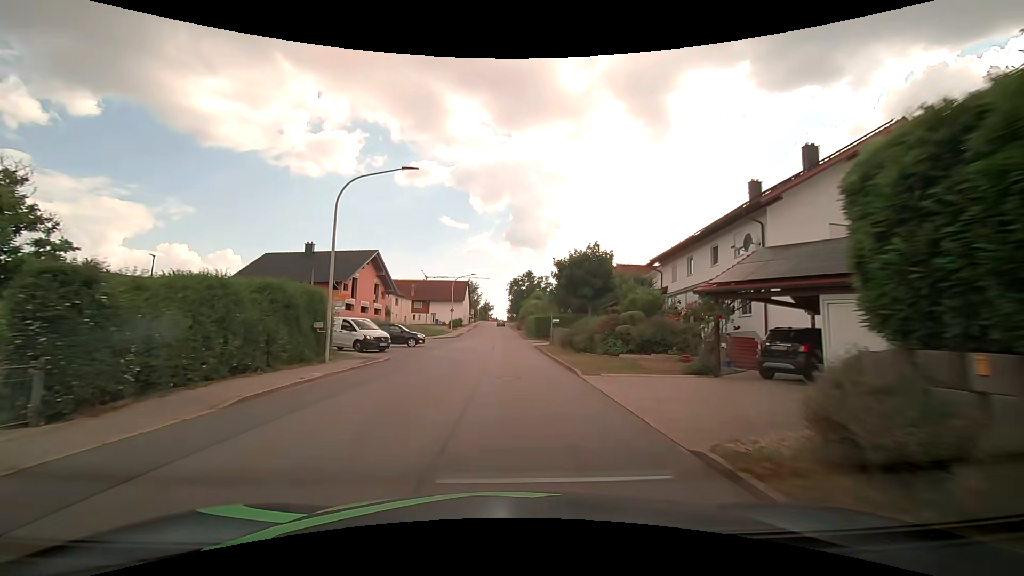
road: tertiary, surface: asphalt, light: Day
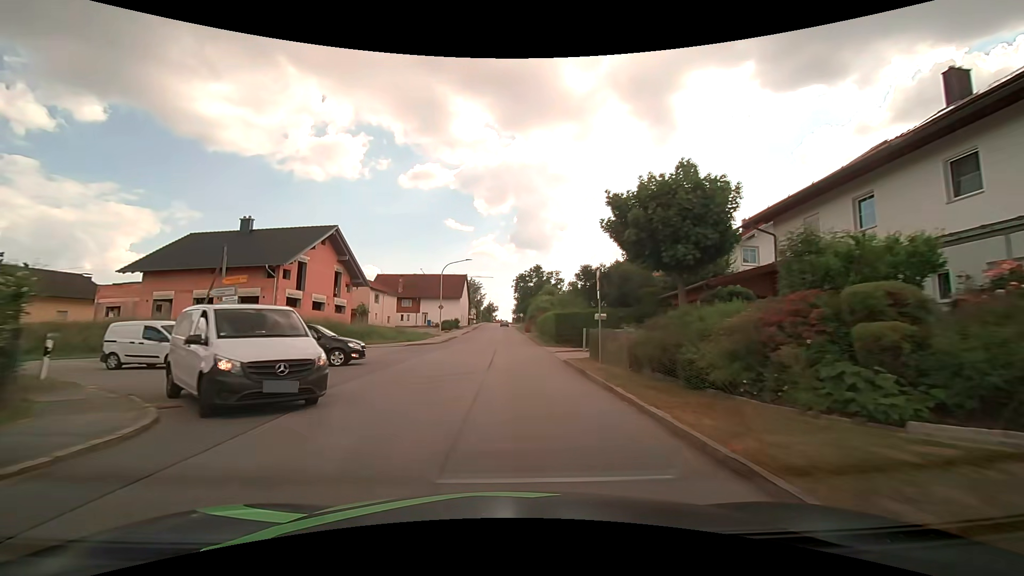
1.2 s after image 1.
(-0.1, +15.1) m; 0°
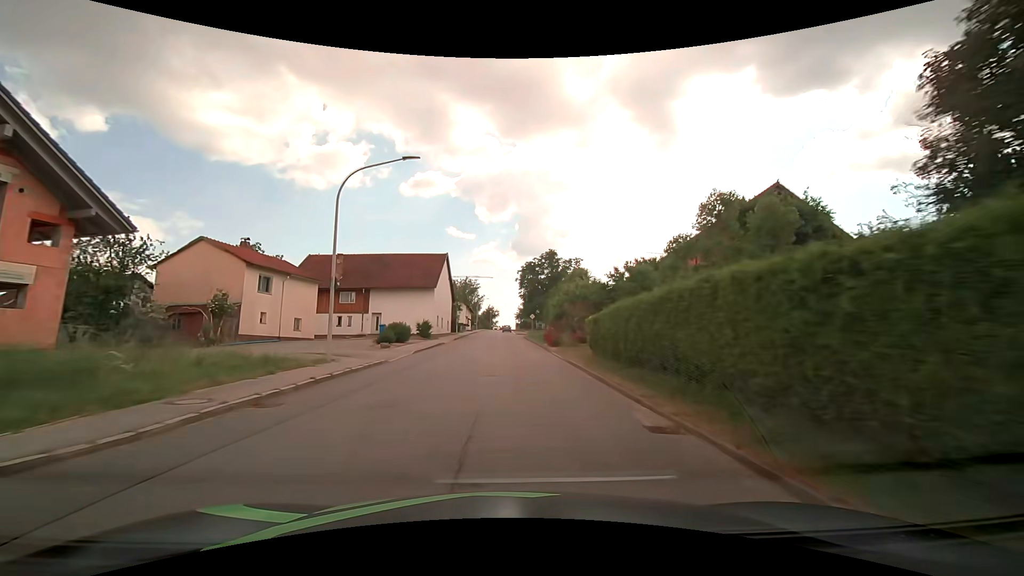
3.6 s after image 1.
(-0.2, +30.1) m; 0°
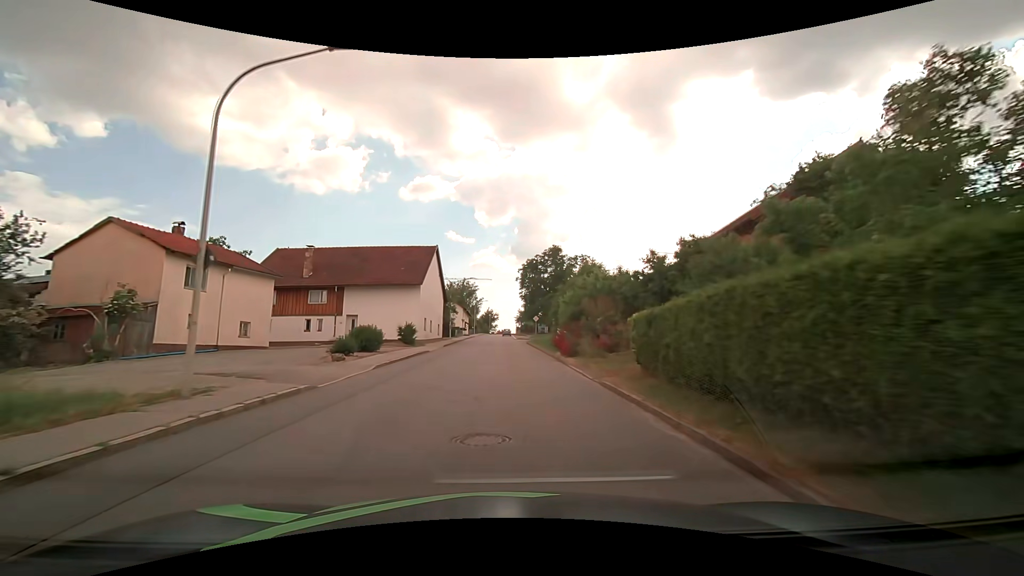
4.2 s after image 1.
(0.0, +7.5) m; 0°
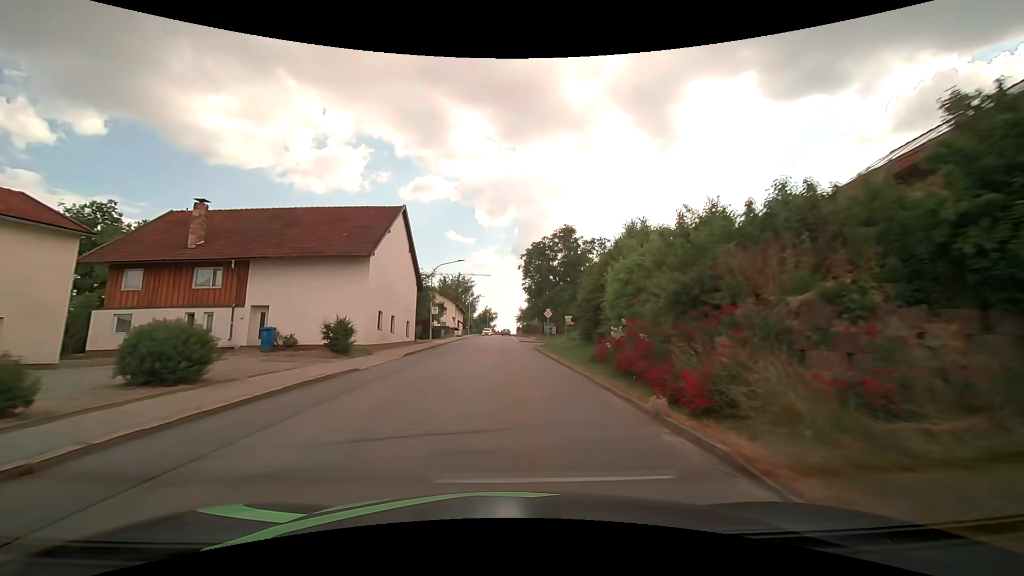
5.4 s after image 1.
(0.0, +14.9) m; 0°
